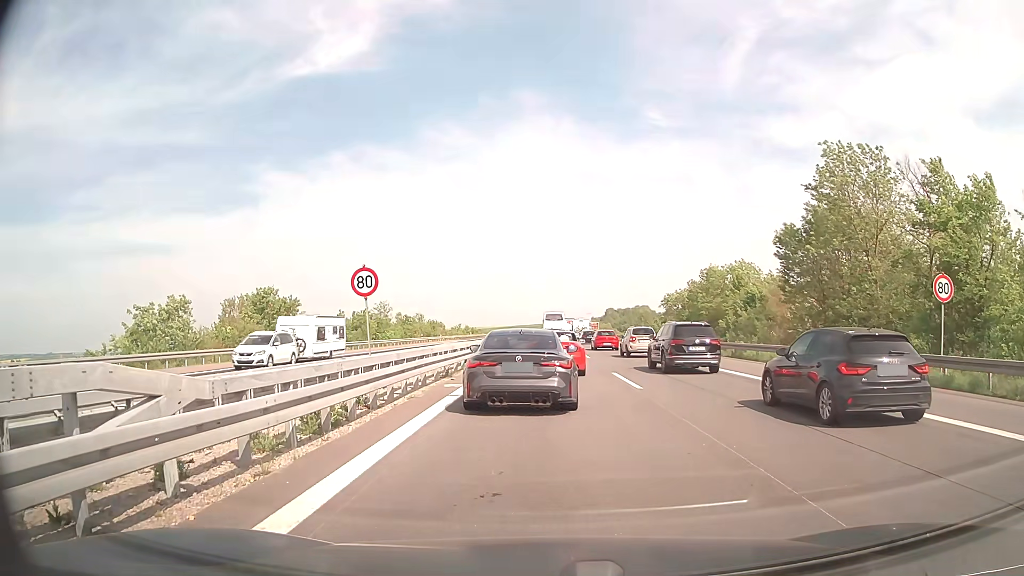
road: motorway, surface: concrete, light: Day
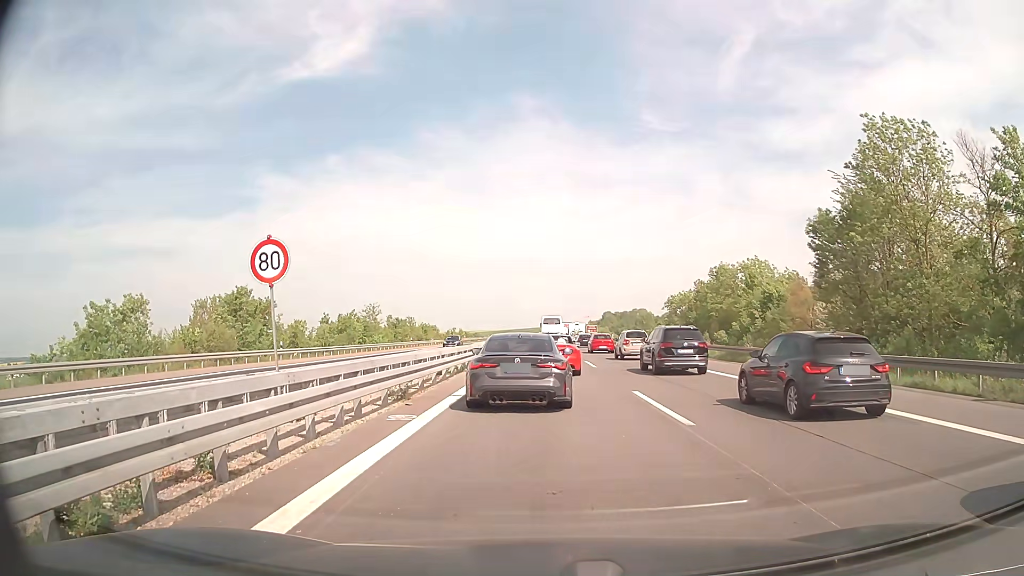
(0.0, +5.8) m; 0°
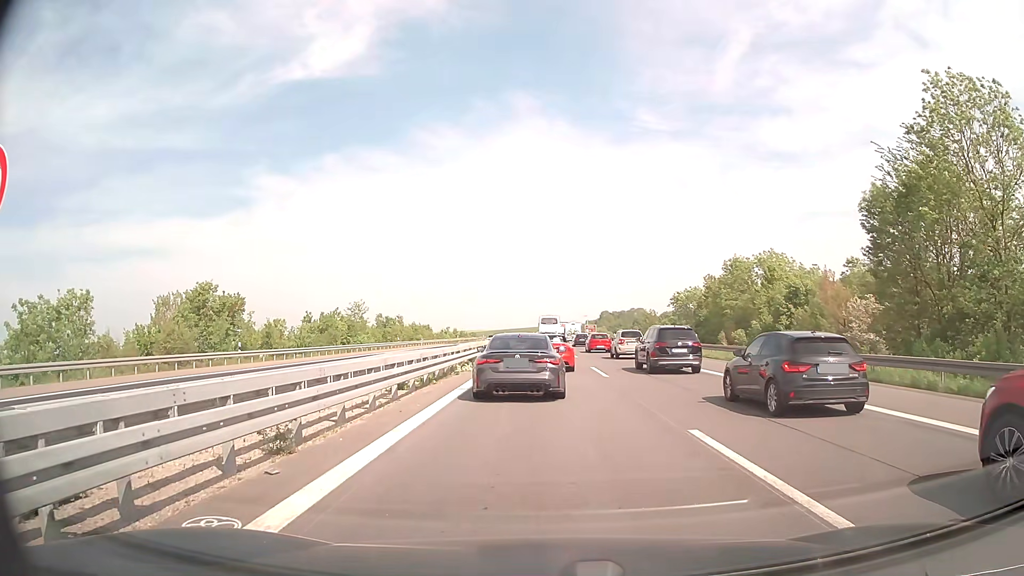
(0.0, +6.7) m; 0°
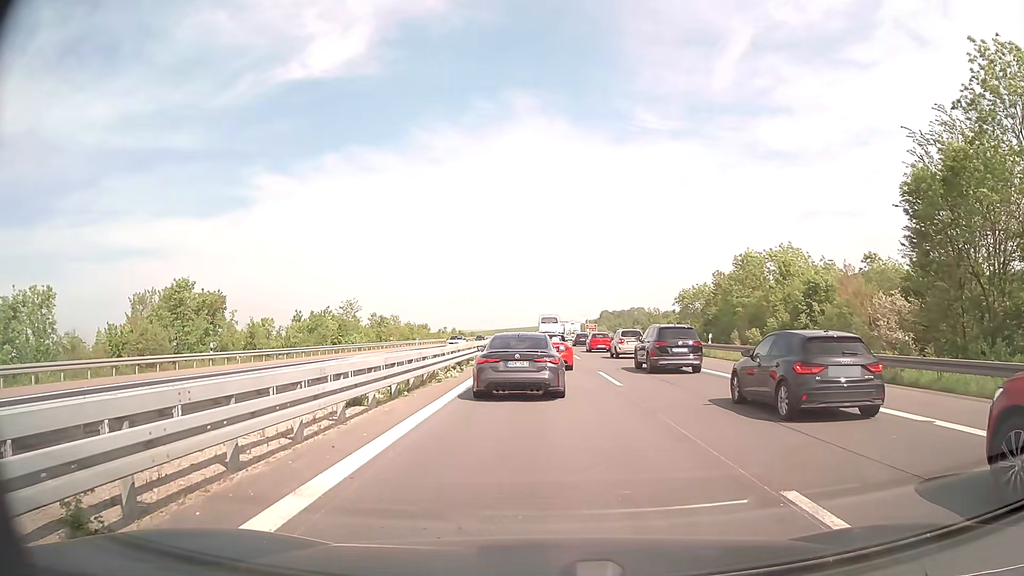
(0.0, +3.9) m; 0°
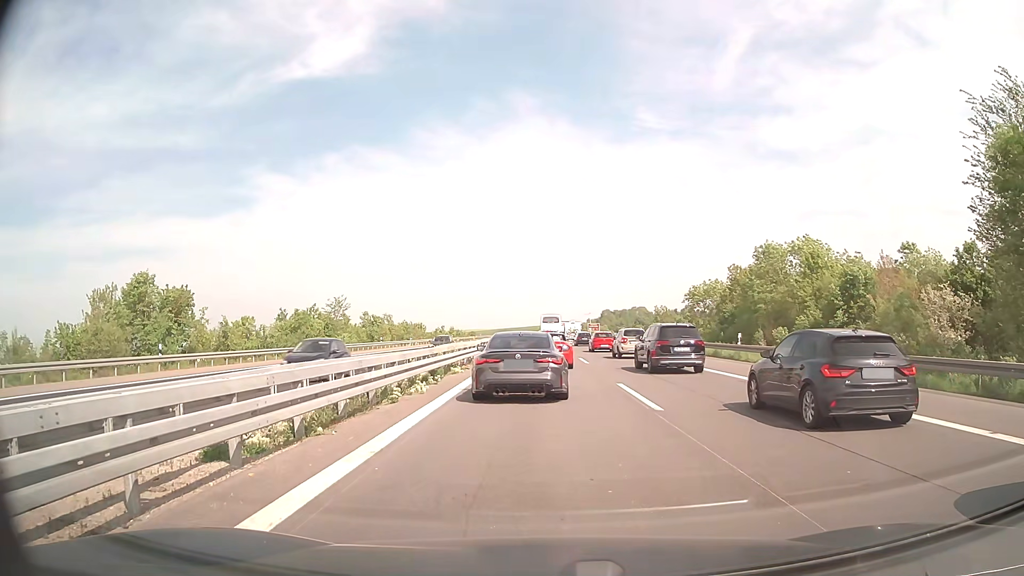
(0.0, +5.9) m; 0°
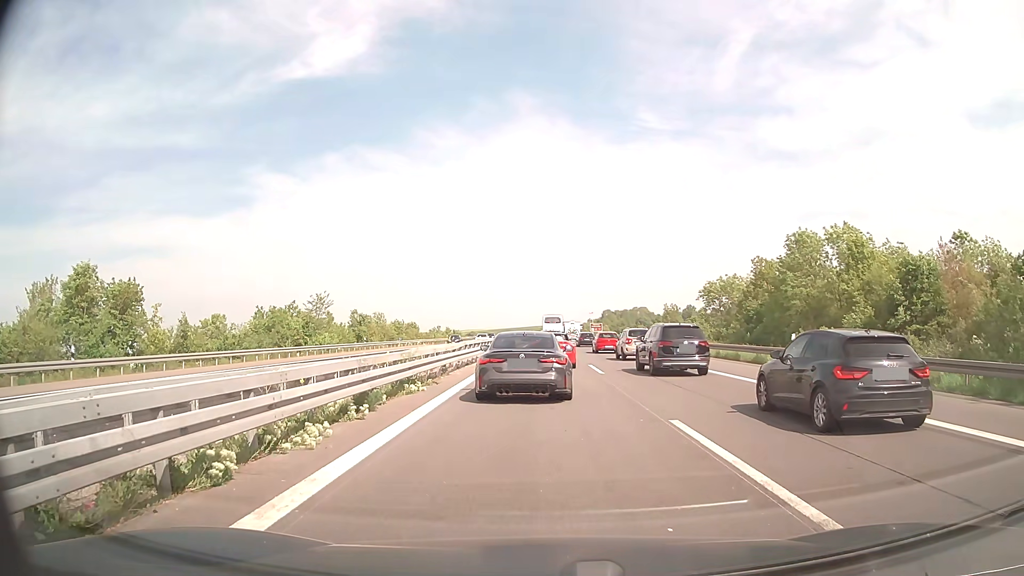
(+0.1, +7.4) m; +1°
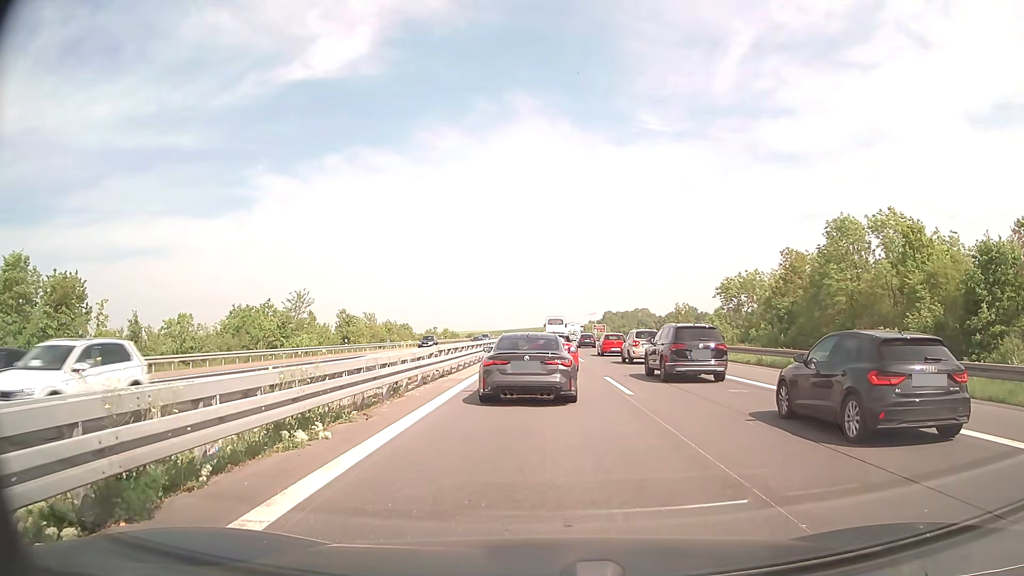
(-0.1, +7.2) m; 0°
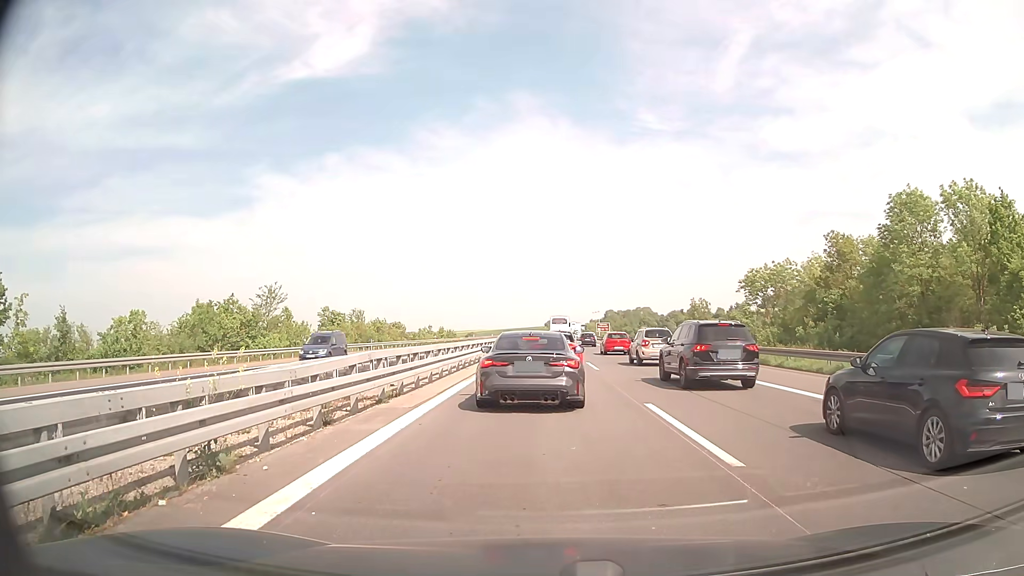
(0.0, +8.4) m; 0°
(0, +10) (0, +20) (0, +30) (0, +40) (0, +50) (0, +60) (0, +70) (+1, +80) (+1, +90) (+1, +100) m
